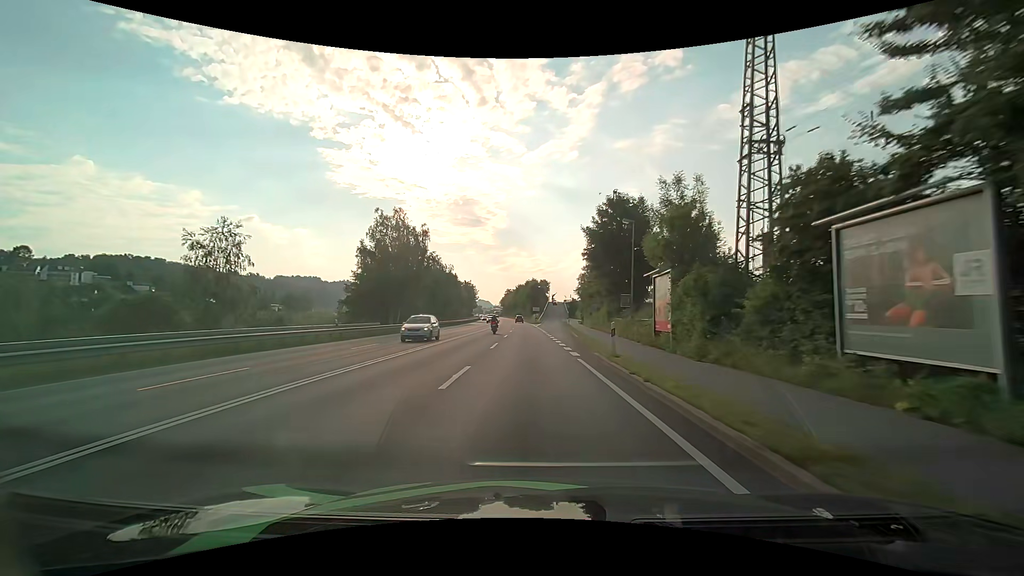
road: primary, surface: asphalt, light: Day
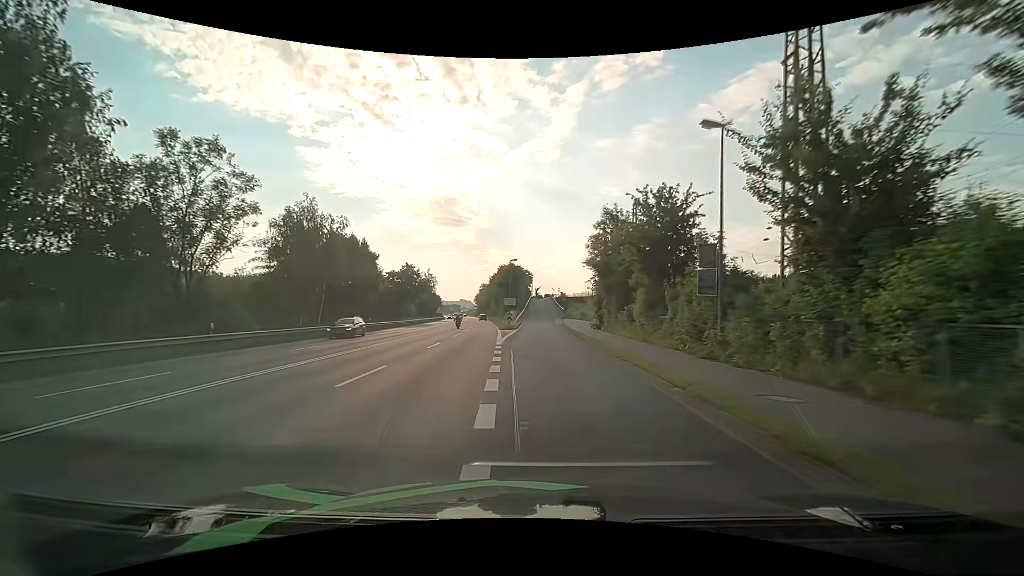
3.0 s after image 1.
(+0.8, +47.6) m; +2°
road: unclassified
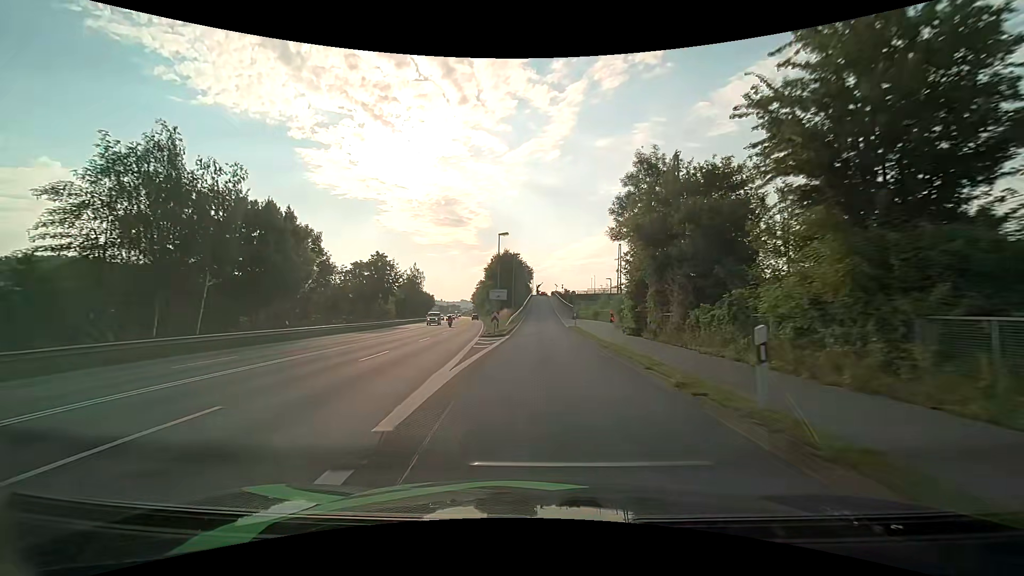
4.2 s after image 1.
(-0.1, +18.1) m; 0°
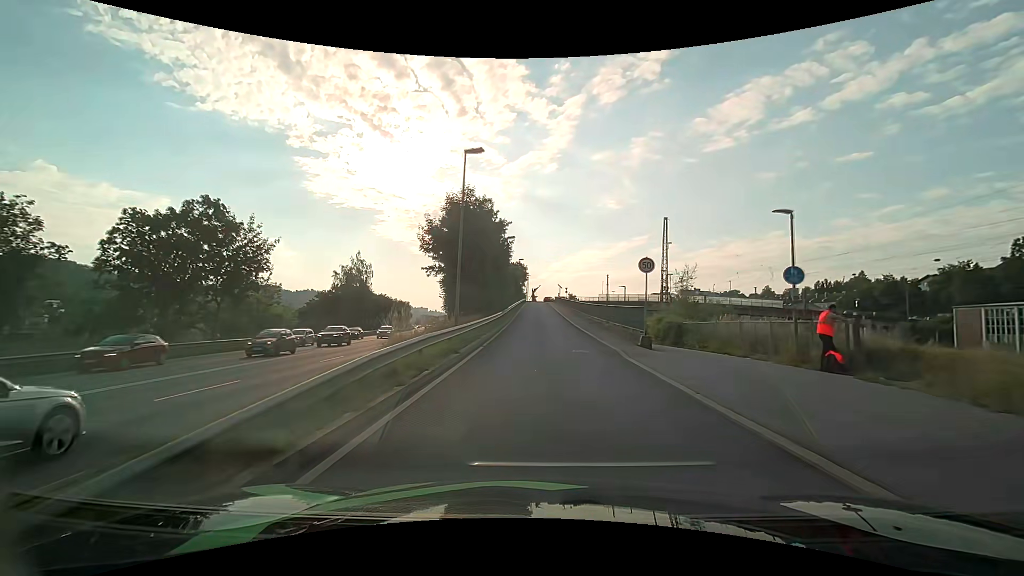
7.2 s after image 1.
(-0.1, +40.2) m; +1°
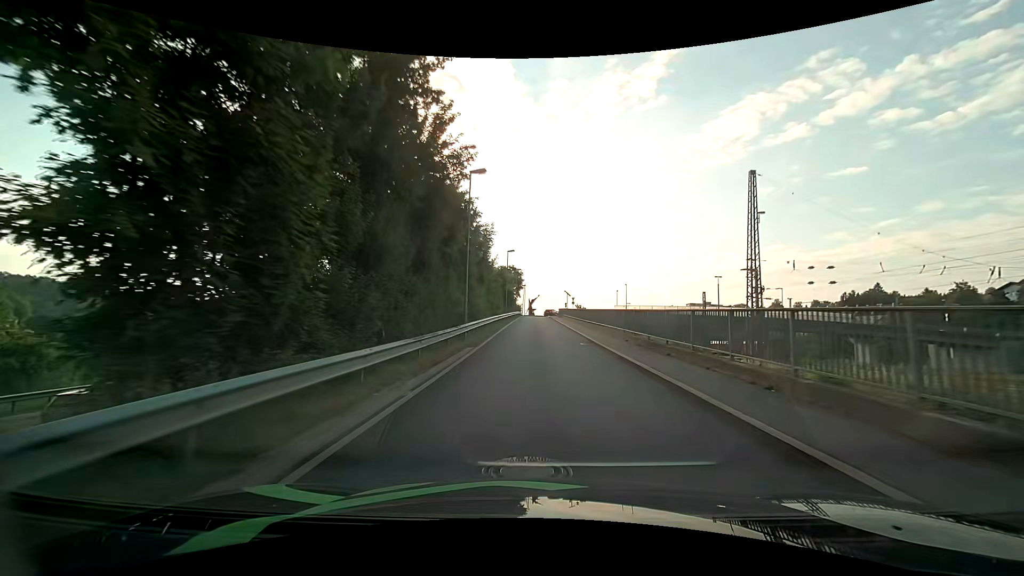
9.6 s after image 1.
(-0.3, +27.8) m; 0°
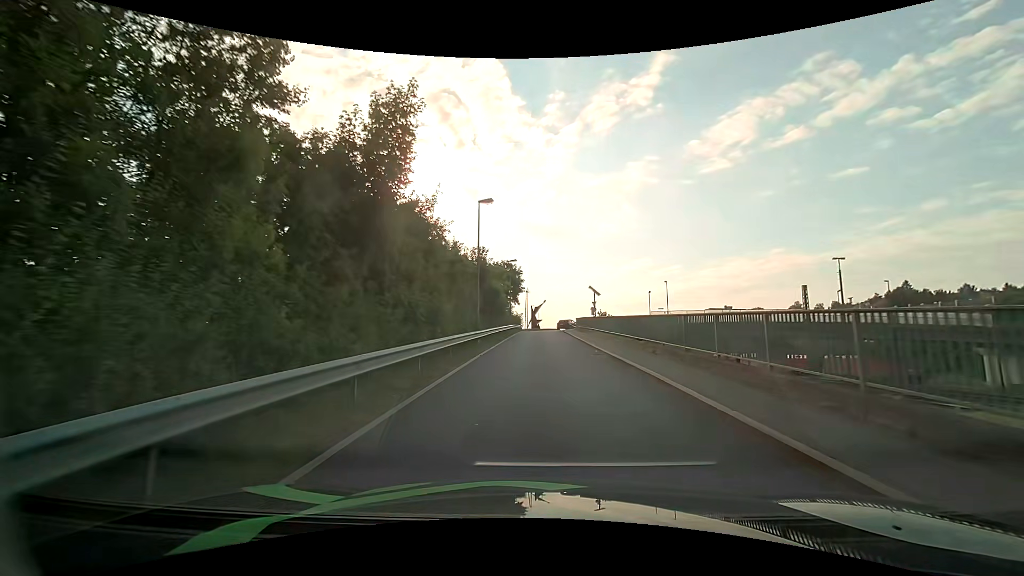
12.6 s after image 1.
(-0.1, +28.5) m; -1°
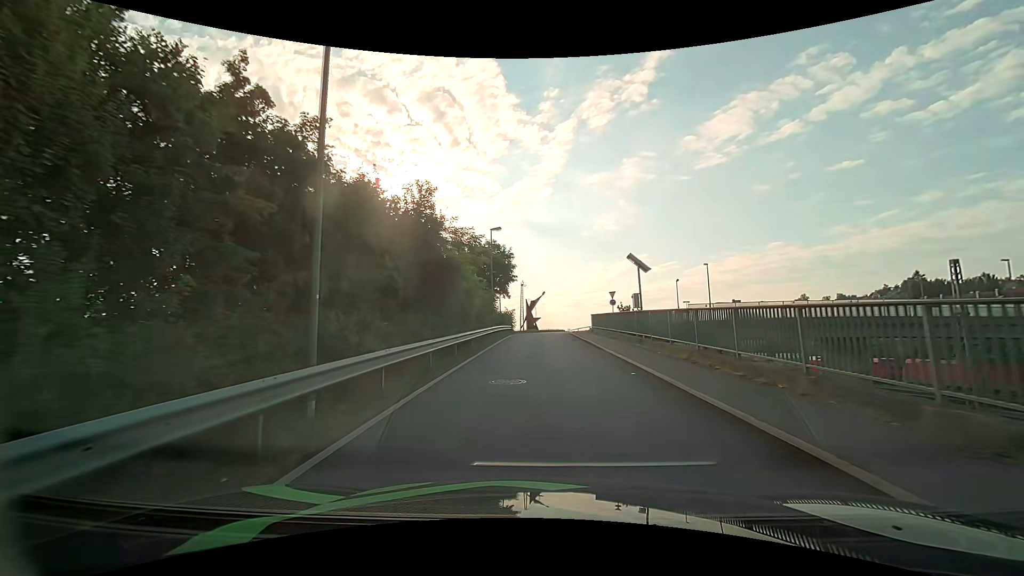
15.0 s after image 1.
(0.0, +18.6) m; +1°
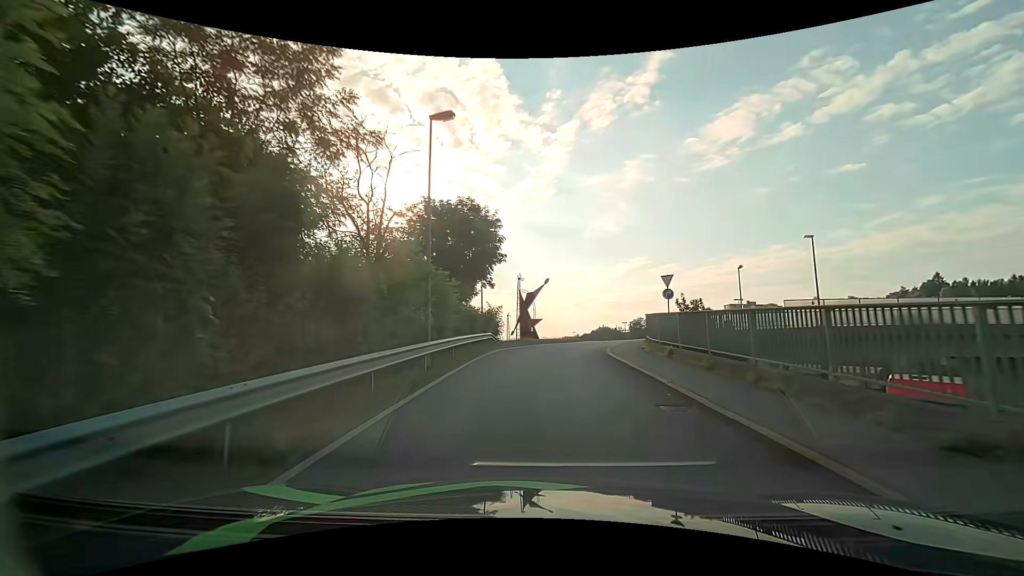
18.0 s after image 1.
(-0.2, +20.5) m; 0°
(0, +10) (0, +20) (+2, +30) (+9, +37) (+18, +40) (+28, +40) (+38, +40) (+48, +40) (+58, +40) (+68, +40) m
